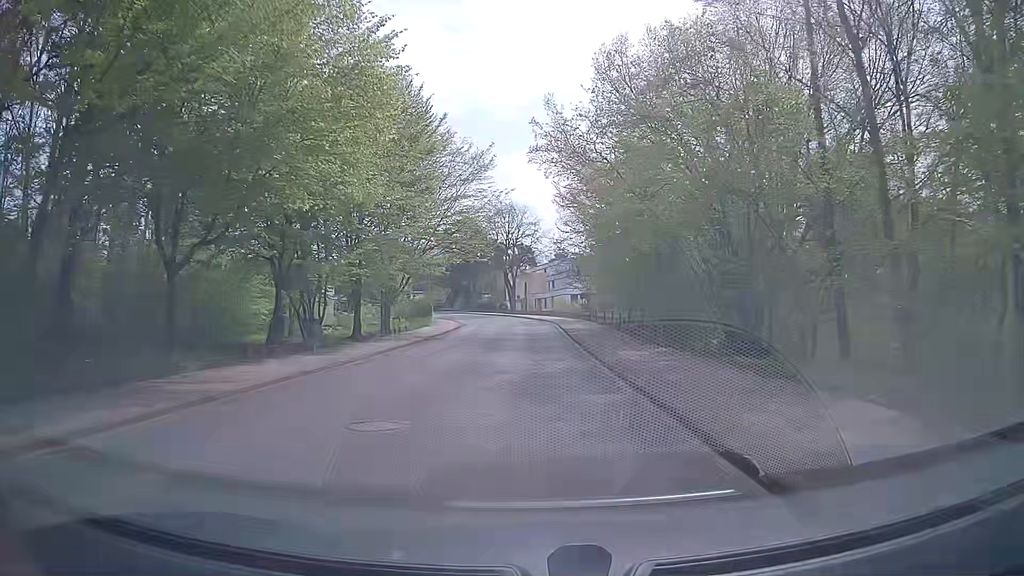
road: unclassified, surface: asphalt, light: Day
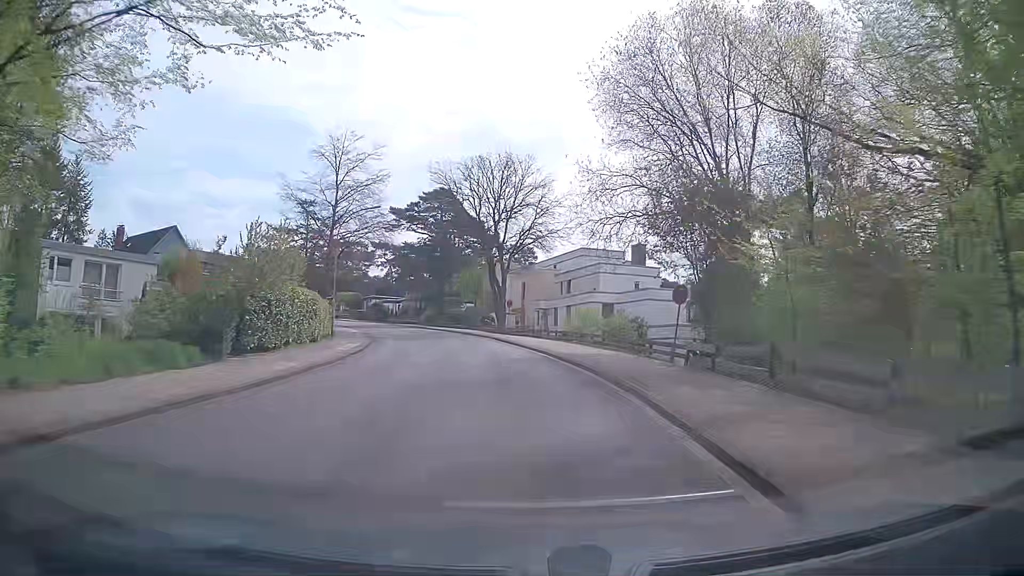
(-0.2, +37.6) m; +1°
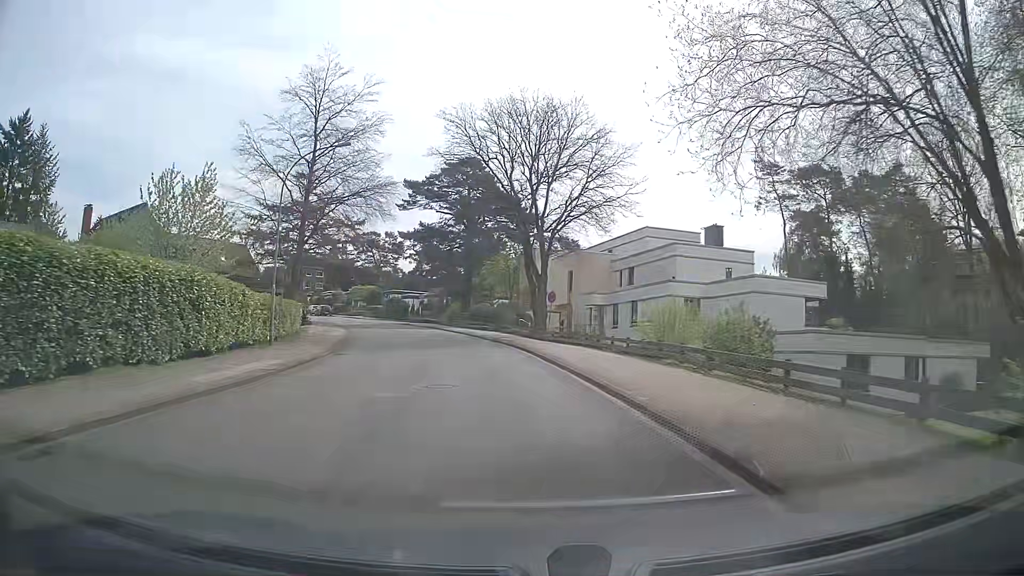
(-0.6, +15.0) m; -5°
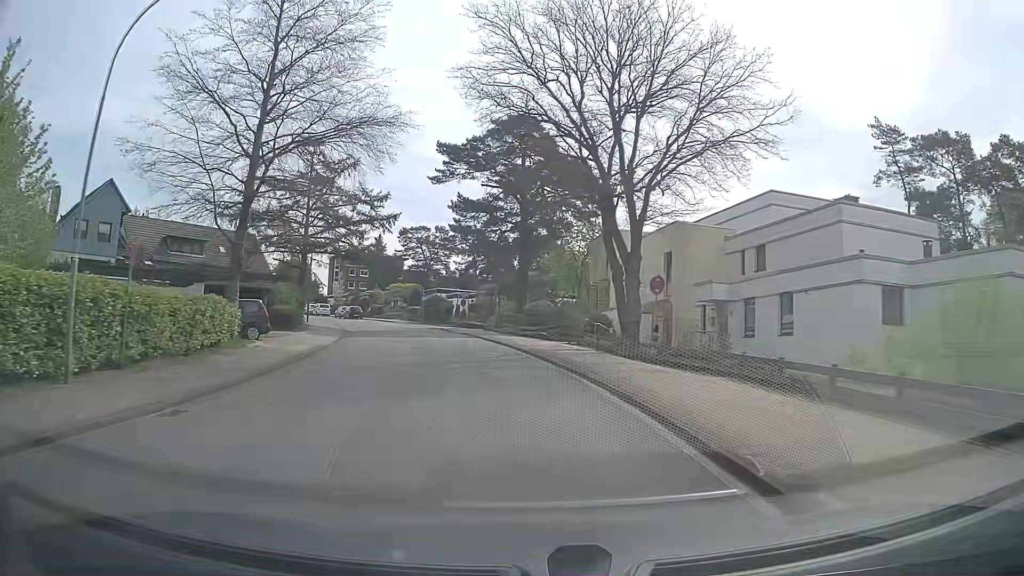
(-0.6, +15.1) m; -5°
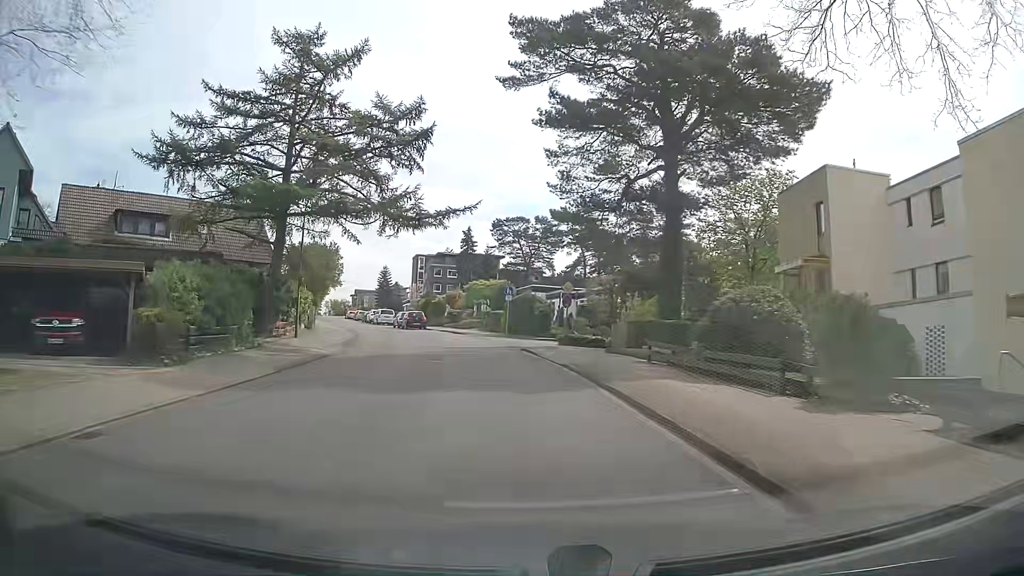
(-2.0, +22.4) m; -10°
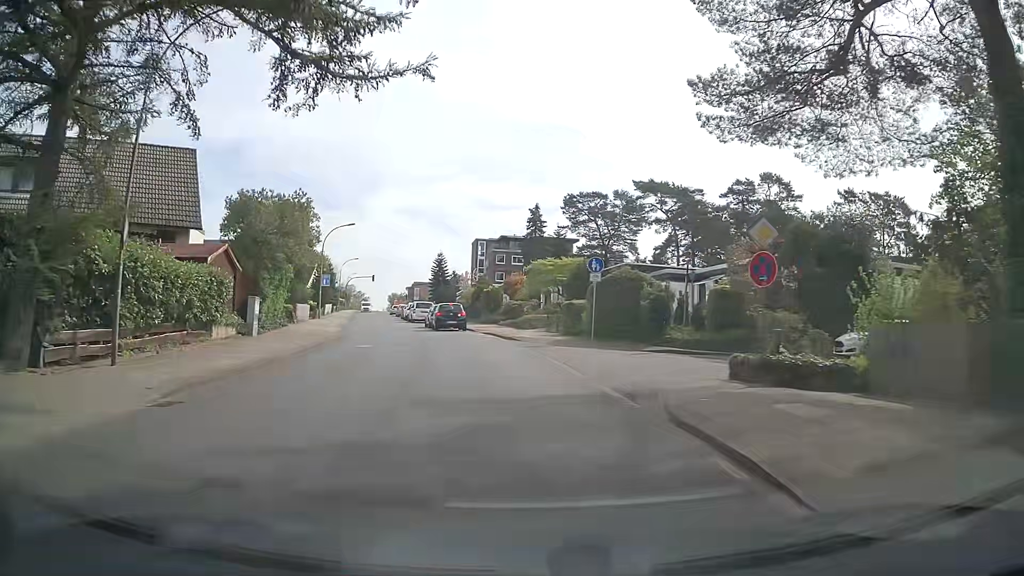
(-0.8, +18.0) m; -6°
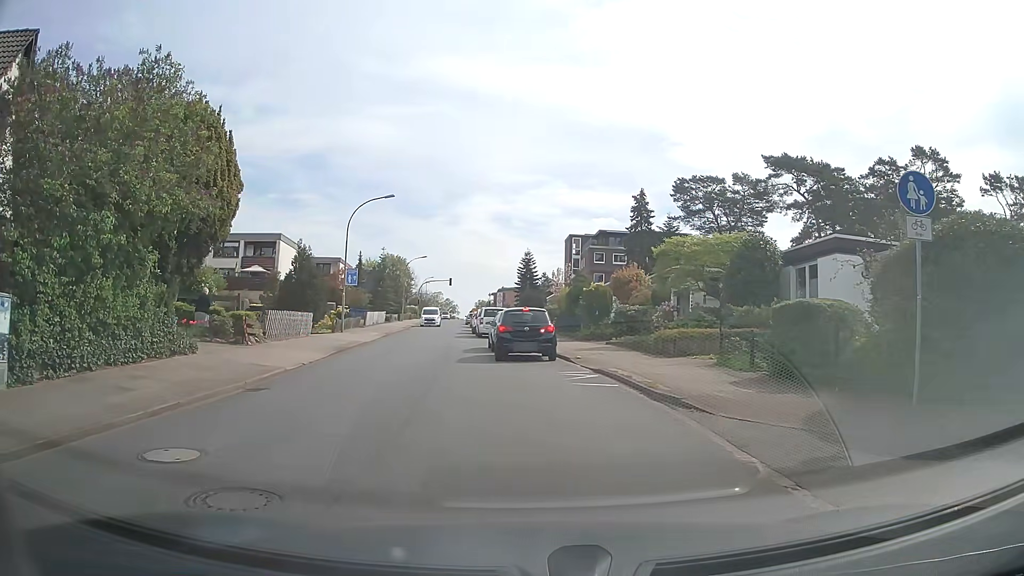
(-1.1, +16.6) m; -7°
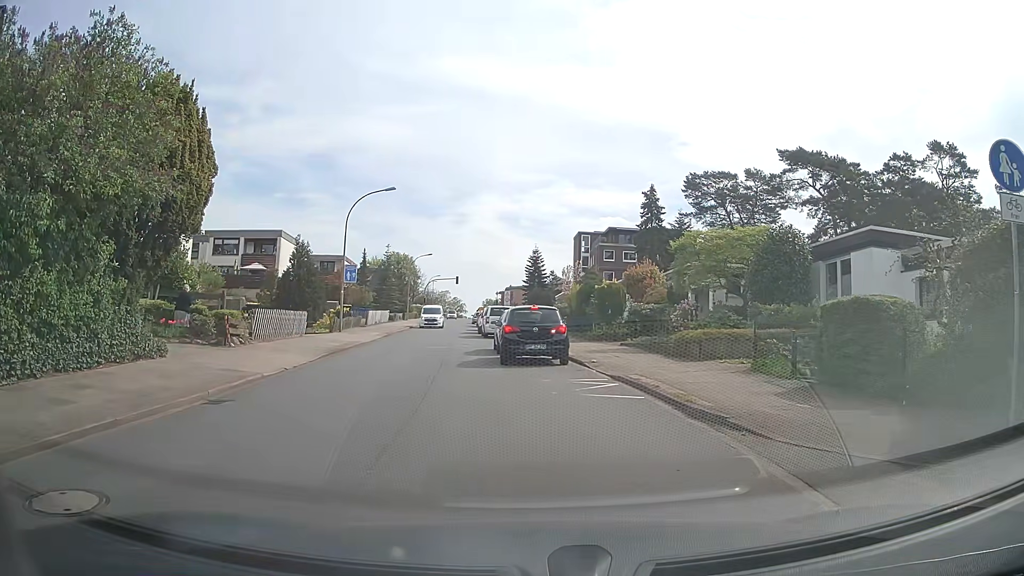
(0.0, +1.9) m; -1°
(-1, +10) (-3, +20) (-4, +30) (-5, +40) (-6, +49) (-6, +59) (-7, +69) (-8, +79) (-9, +89) (-9, +99) m
